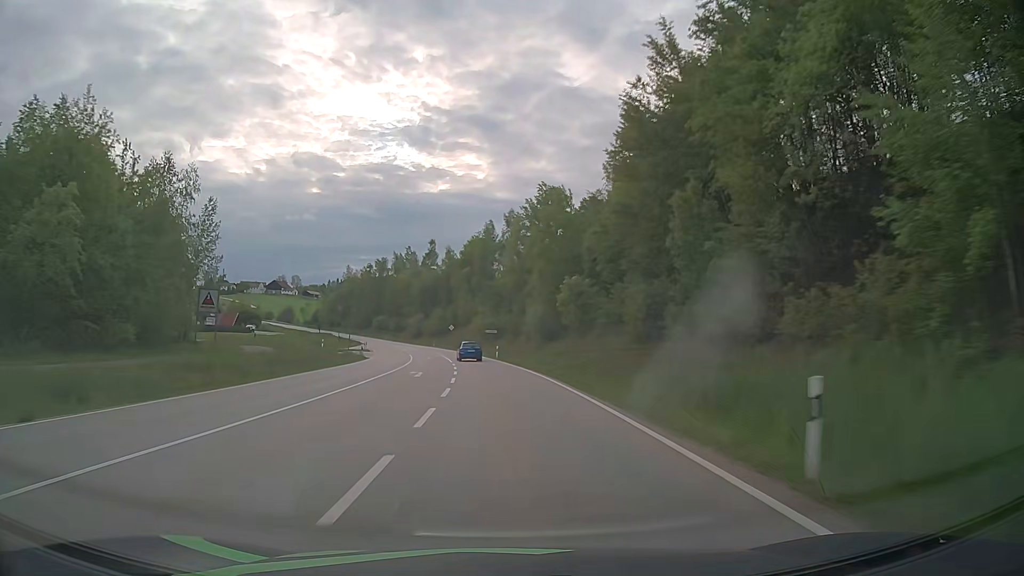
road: secondary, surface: asphalt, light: Day
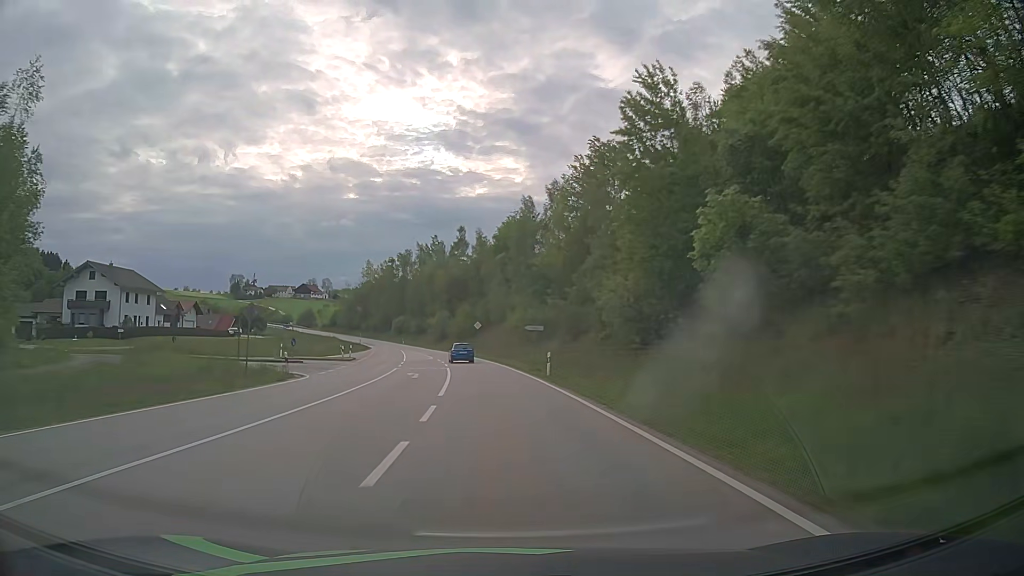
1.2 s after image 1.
(-0.7, +28.4) m; -3°
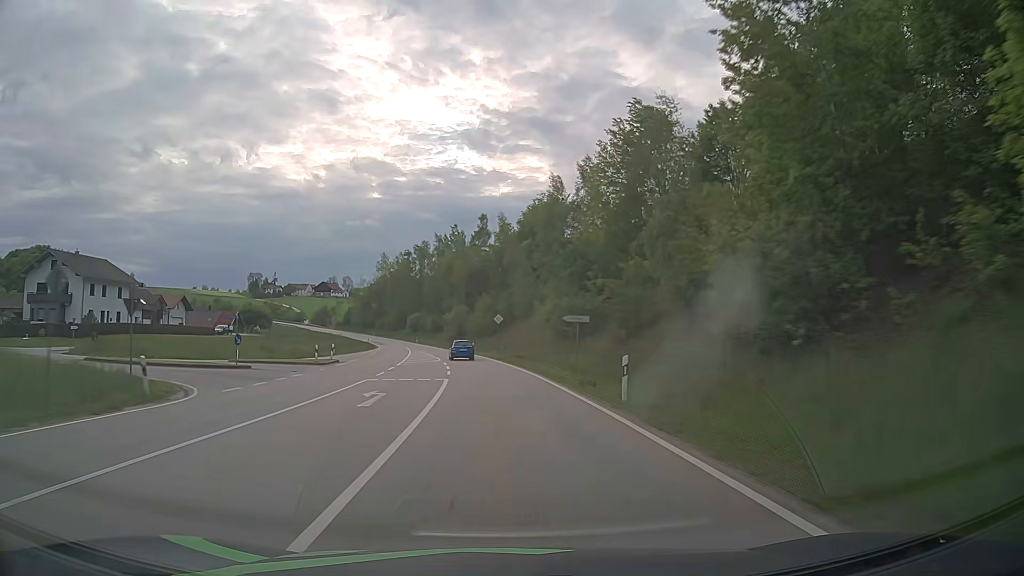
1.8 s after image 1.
(-0.3, +14.3) m; -2°
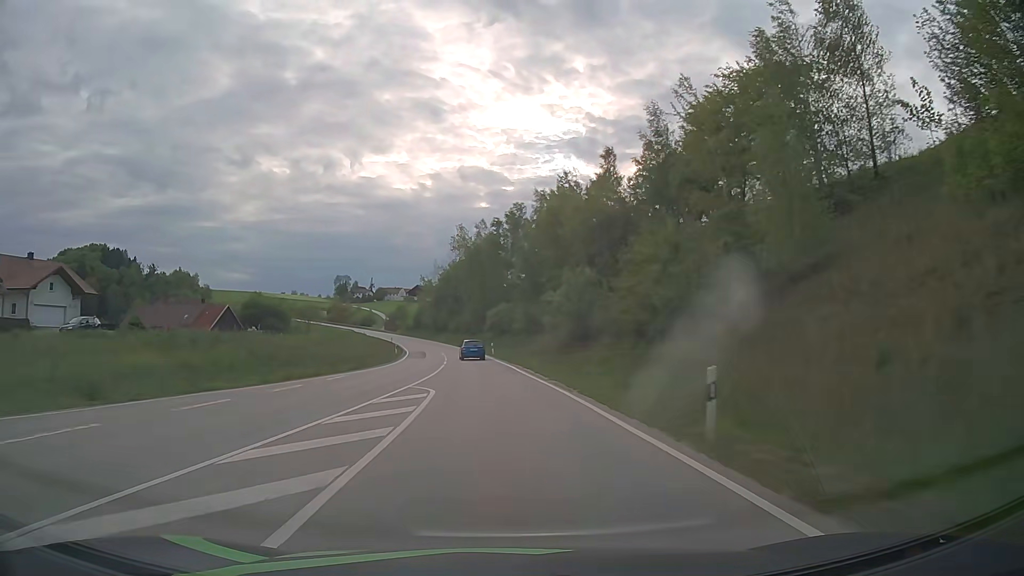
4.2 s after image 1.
(-4.4, +57.1) m; -9°
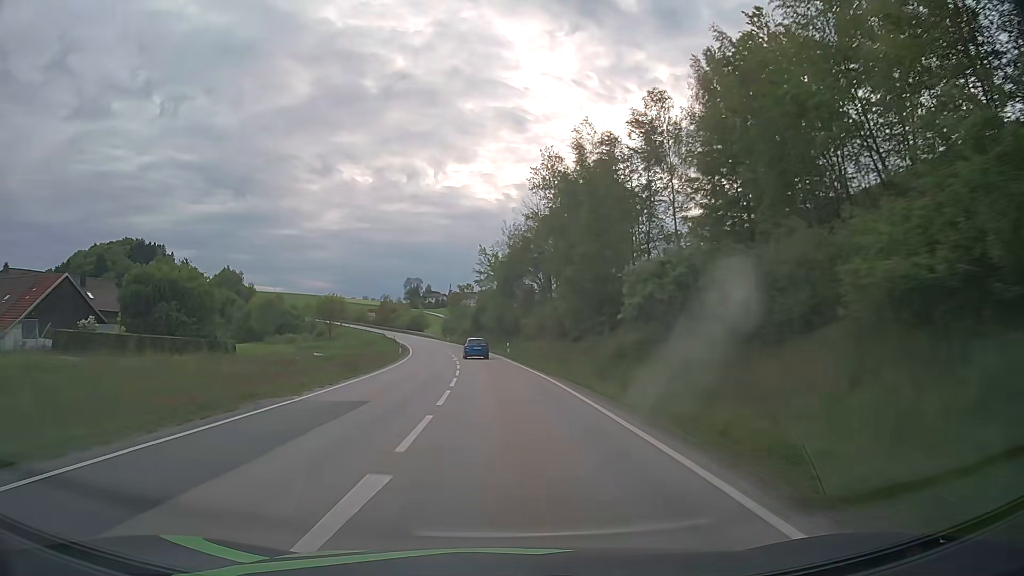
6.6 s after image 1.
(-4.0, +57.2) m; -7°
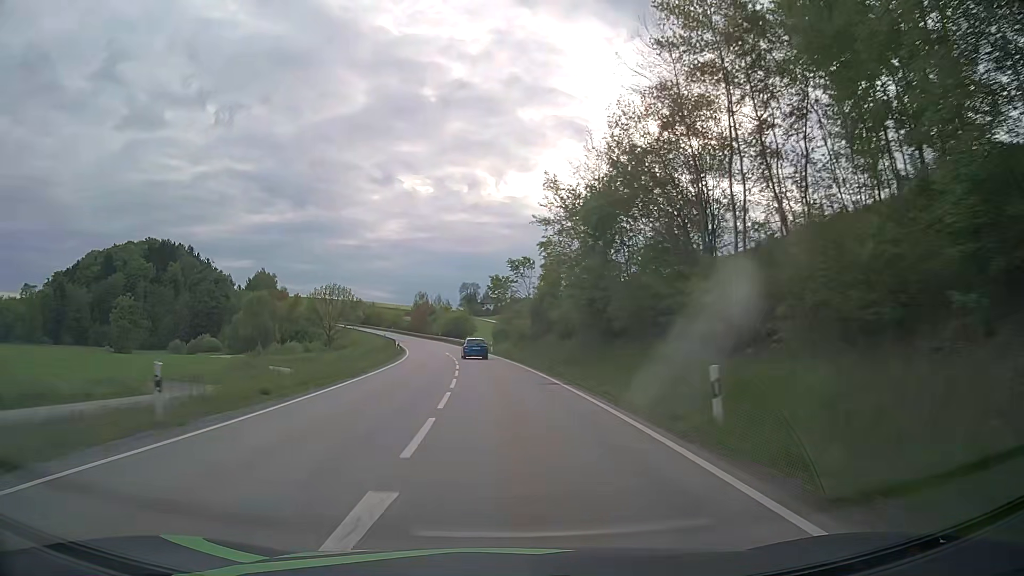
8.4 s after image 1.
(-1.9, +42.9) m; -5°
(0, +10) (0, +20) (-1, +30) (-2, +40) (-3, +50) (-4, +60) (-5, +70) (-7, +80) (-9, +89) (-12, +99) m
